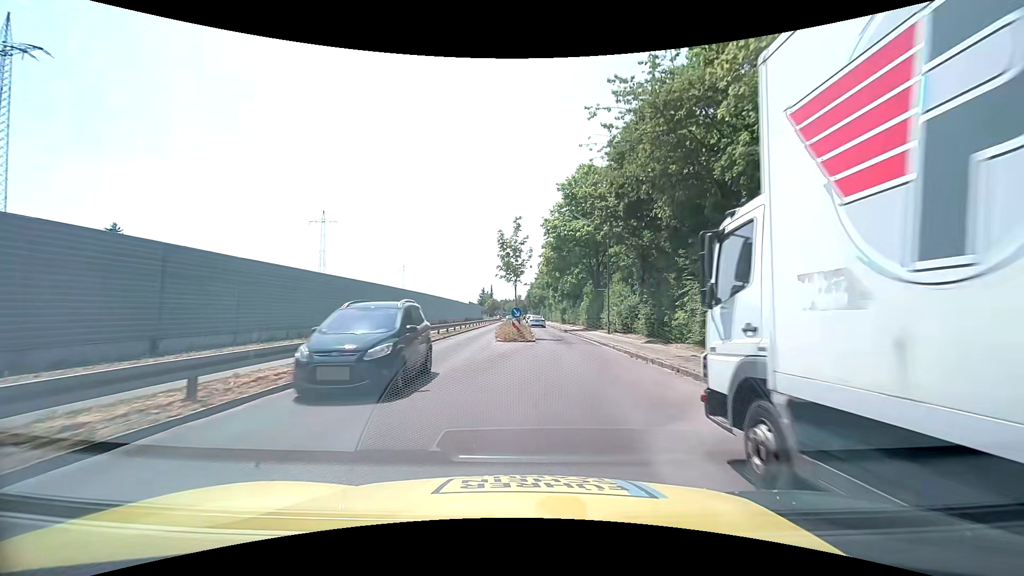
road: tertiary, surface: asphalt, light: Day
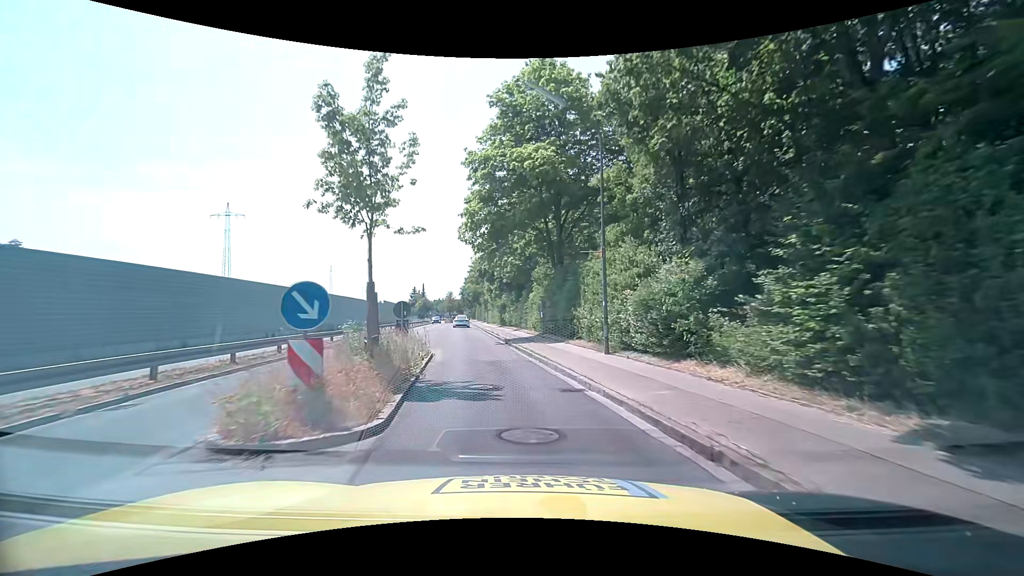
(+1.3, +19.8) m; +7°
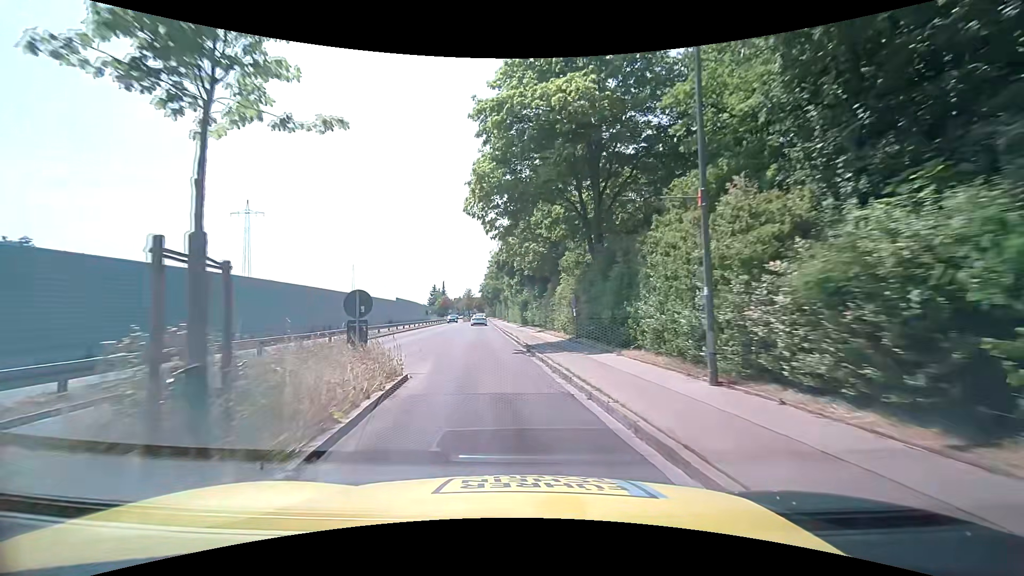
(-0.1, +6.7) m; -2°
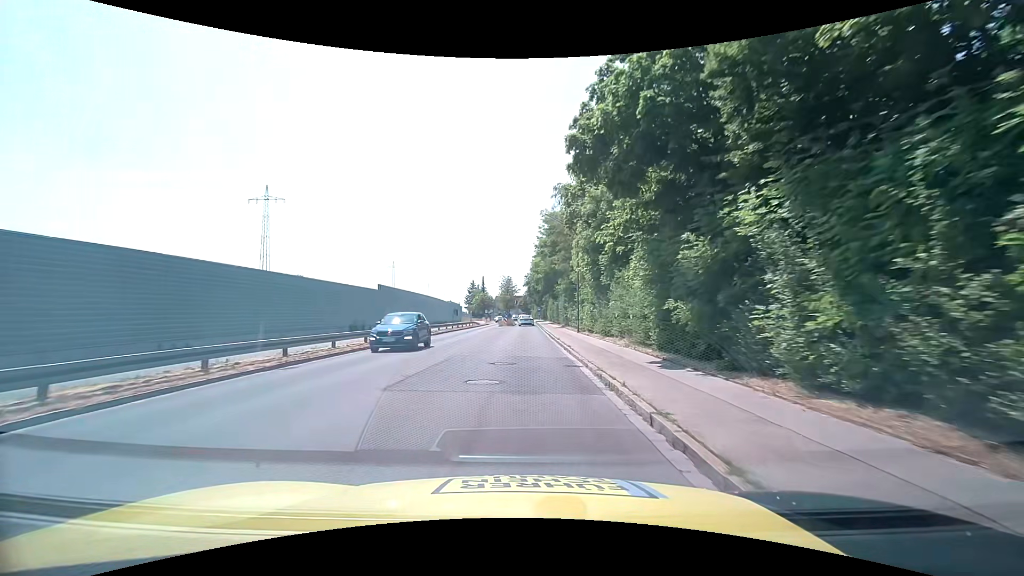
(-2.6, +33.8) m; -6°
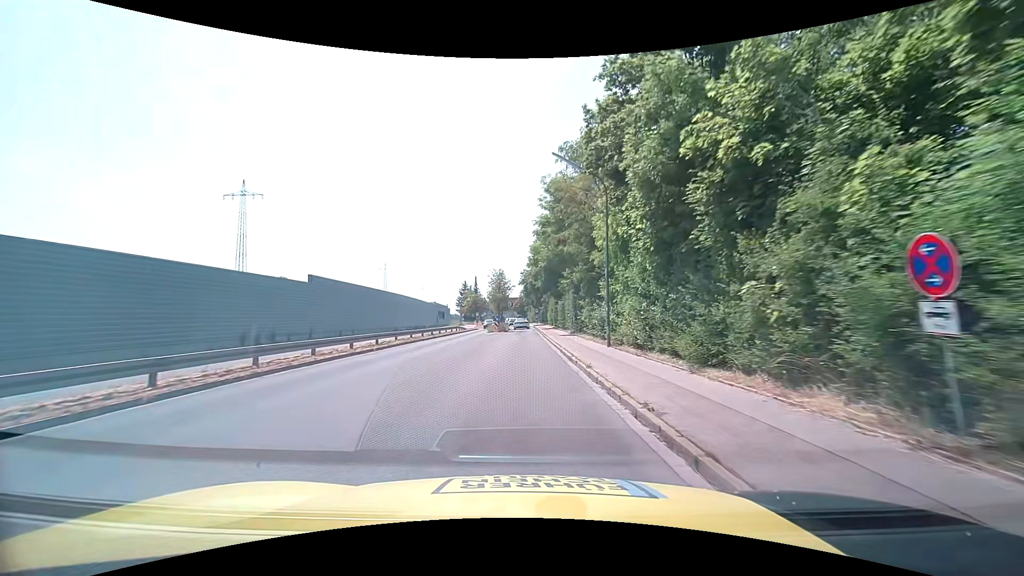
(+0.2, +13.6) m; +1°
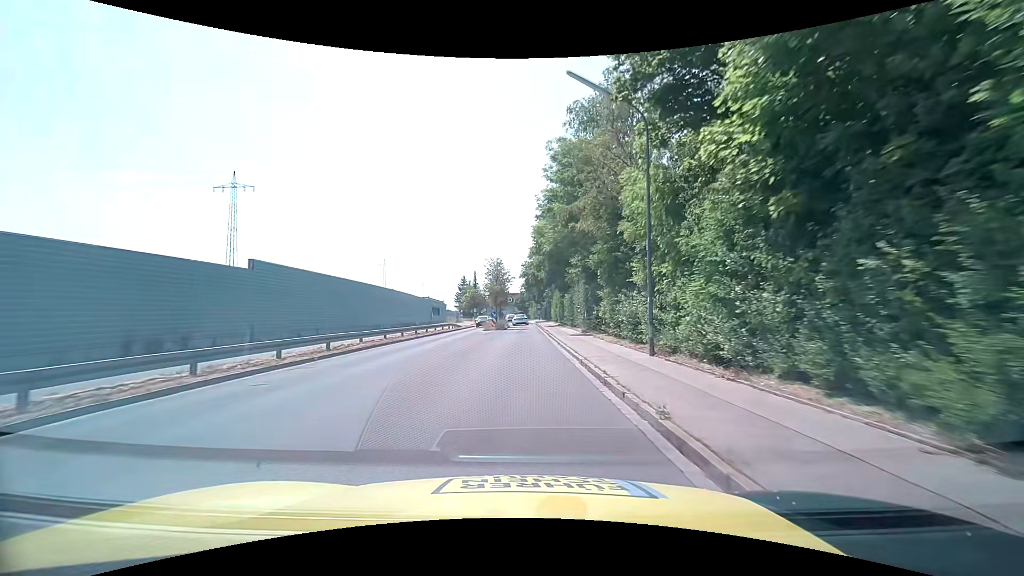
(0.0, +6.8) m; 0°
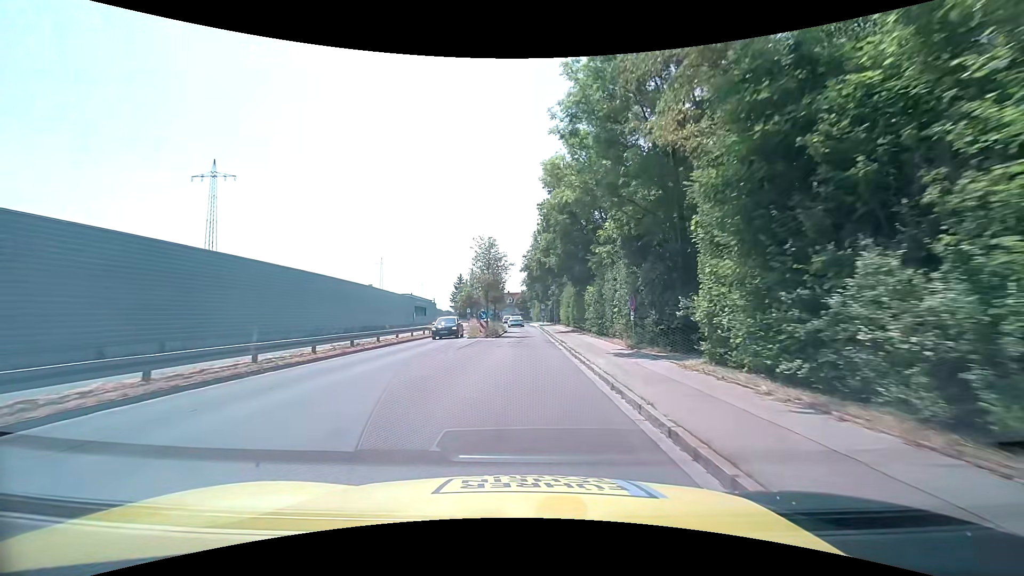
(0.0, +13.6) m; 0°
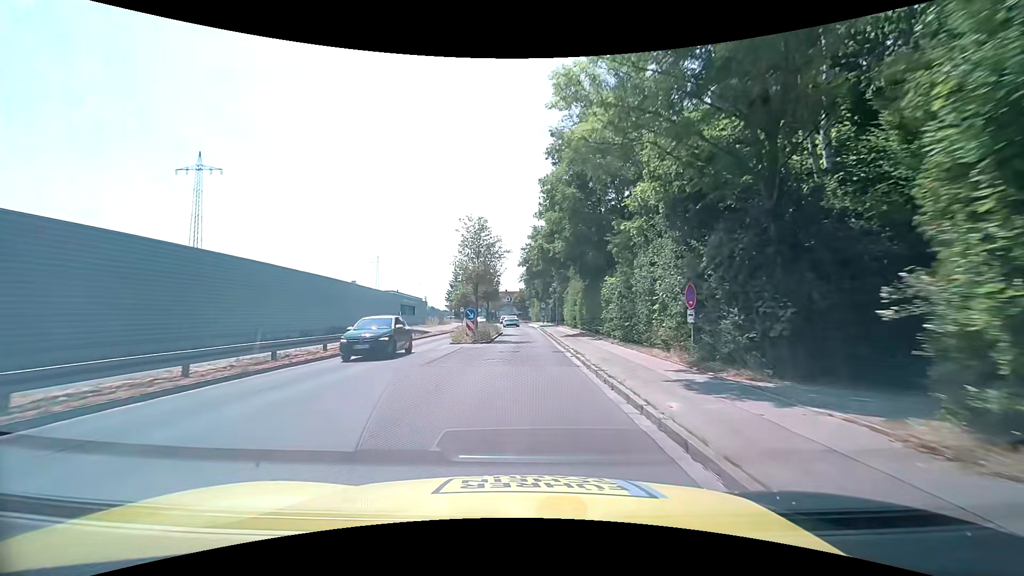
(0.0, +6.8) m; 0°
(0, +10) (0, +20) (0, +30) (0, +40) (0, +50) (0, +60) (-1, +70) (-2, +80) (-2, +90) (-3, +100) m
